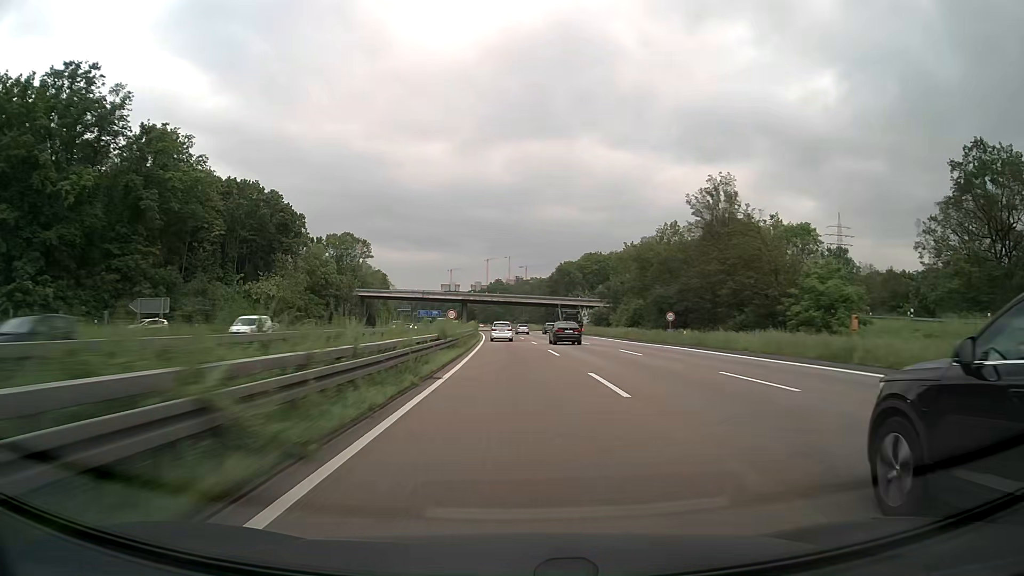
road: motorway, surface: asphalt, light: Day
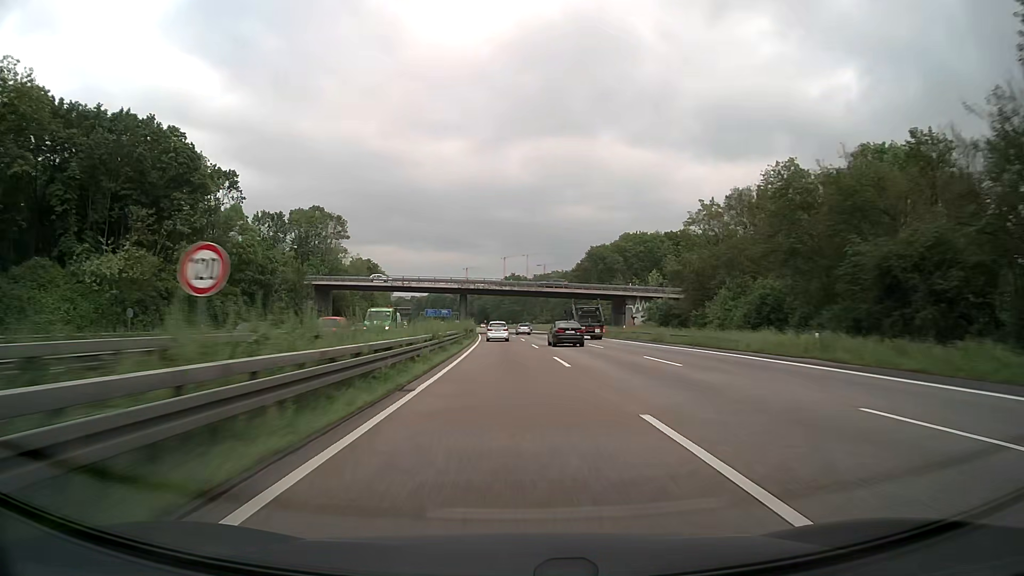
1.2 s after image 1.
(-0.5, +43.5) m; -2°
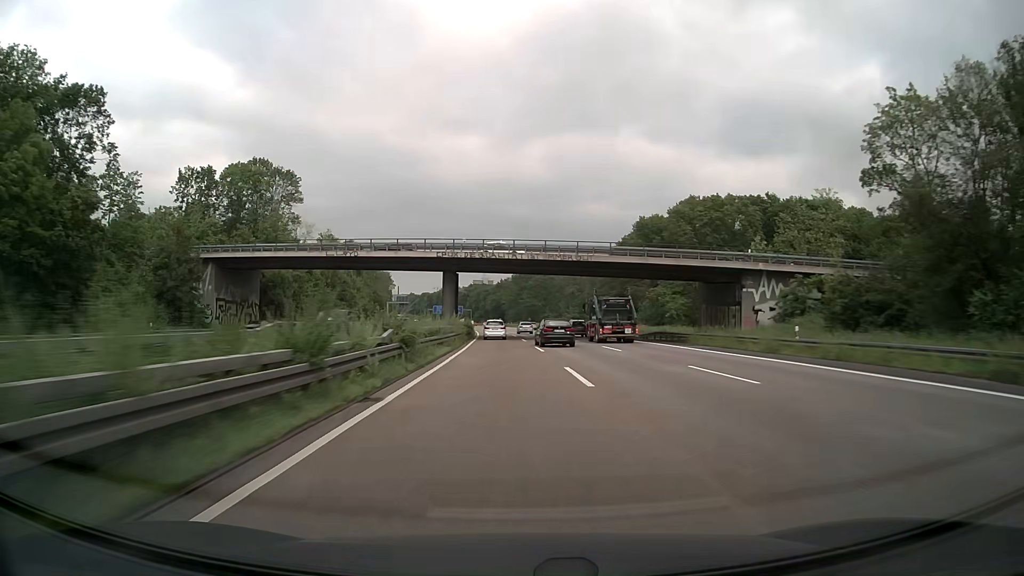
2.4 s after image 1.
(-0.6, +42.5) m; -2°
(0, +10) (0, +20) (0, +30) (-1, +40) (-1, +50) (-1, +60) (-2, +70) (-2, +80) (-3, +90) (-4, +100) m
